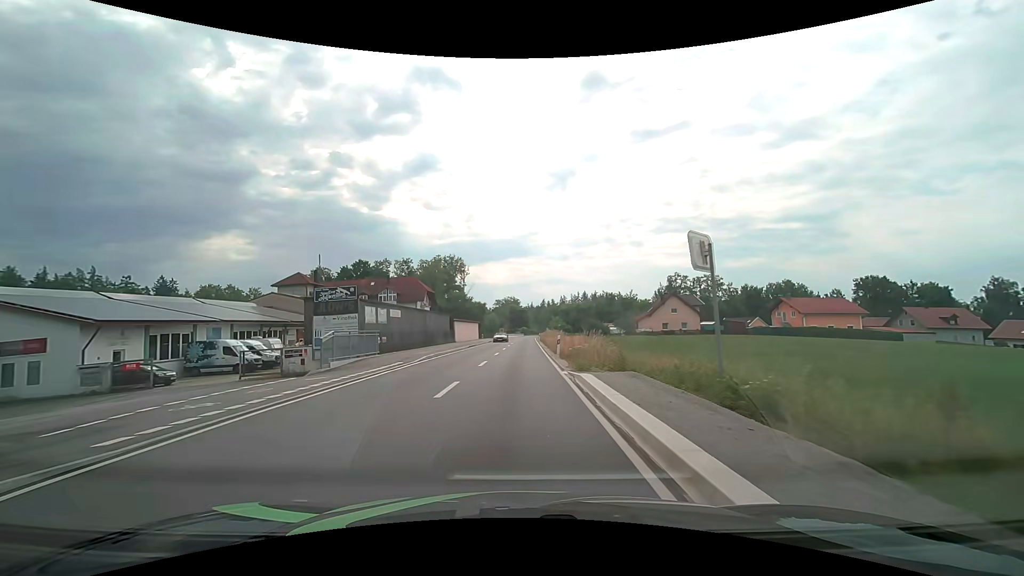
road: tertiary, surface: asphalt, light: Day
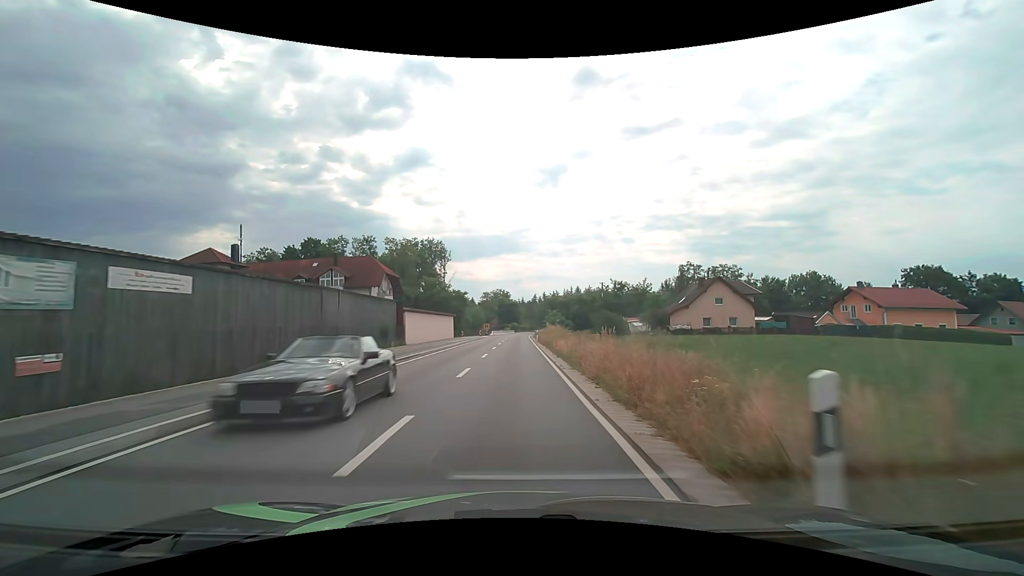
(+0.3, +23.4) m; +1°
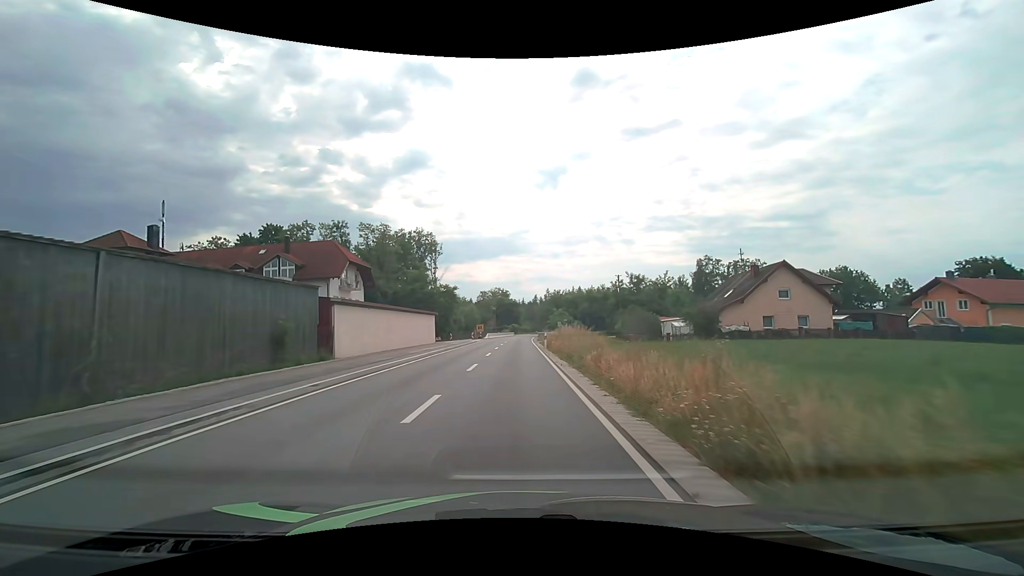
(0.0, +15.5) m; 0°
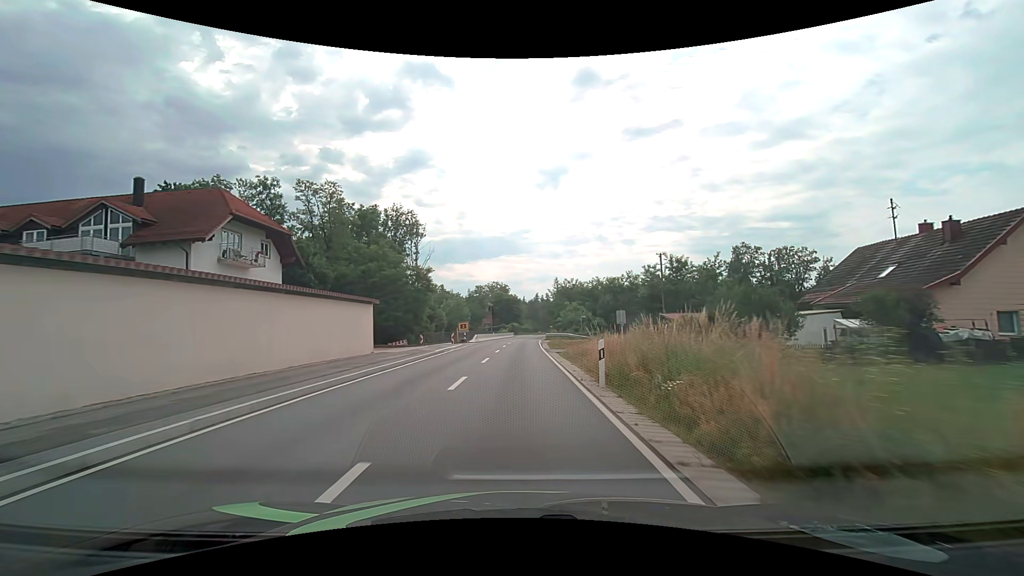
(0.0, +23.3) m; 0°
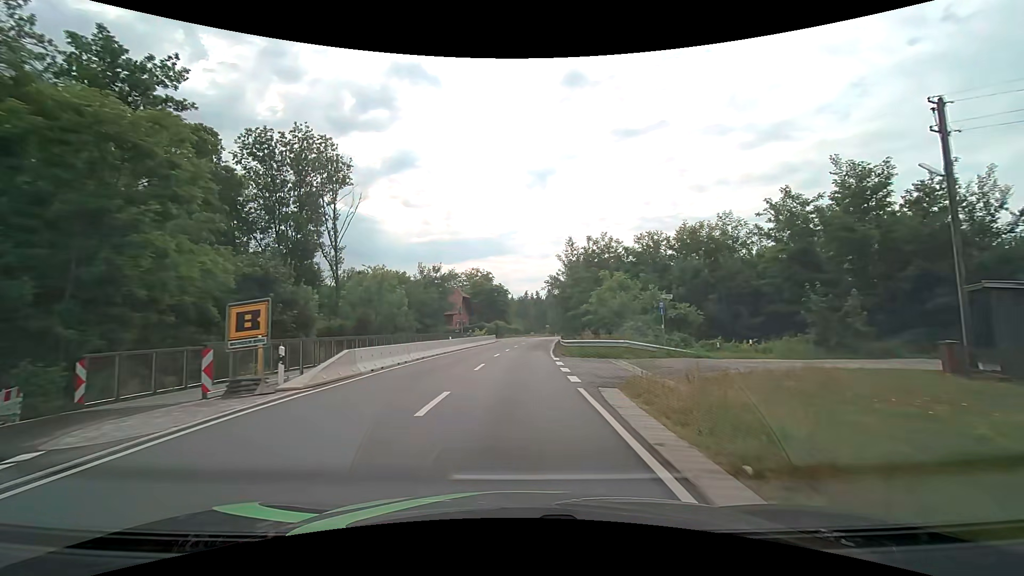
(+0.5, +39.3) m; +1°
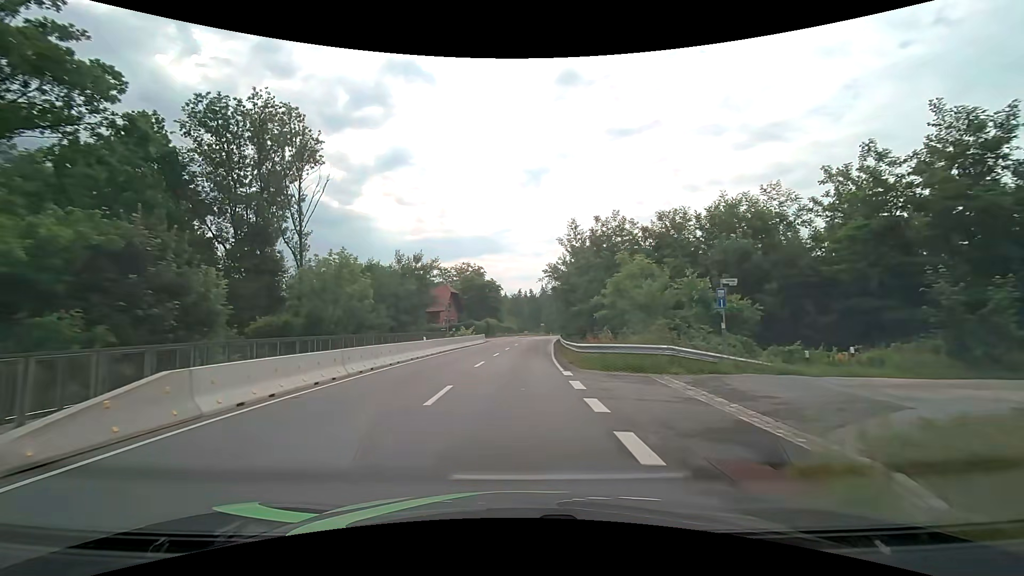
(0.0, +7.9) m; +1°
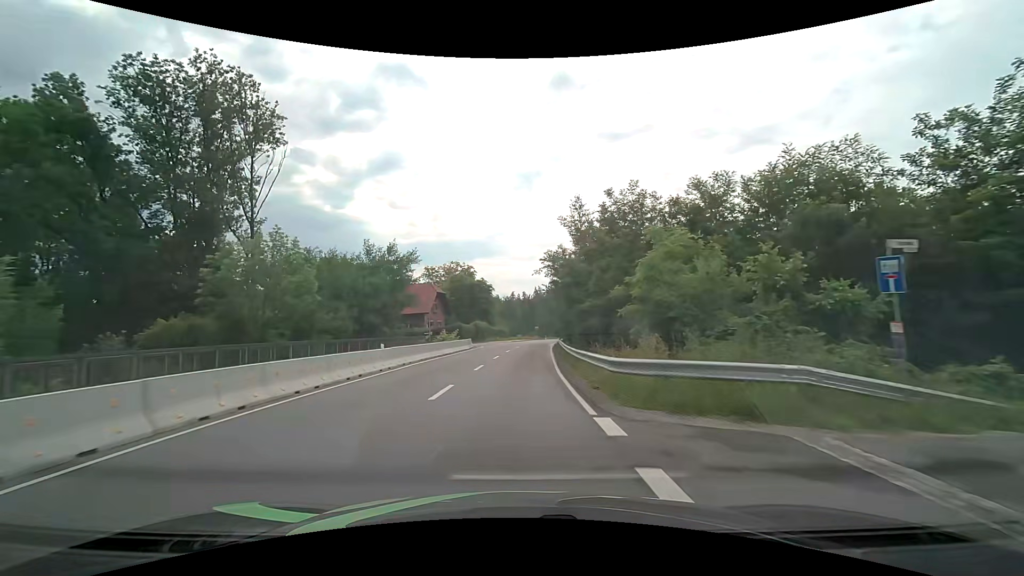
(0.0, +7.9) m; +1°
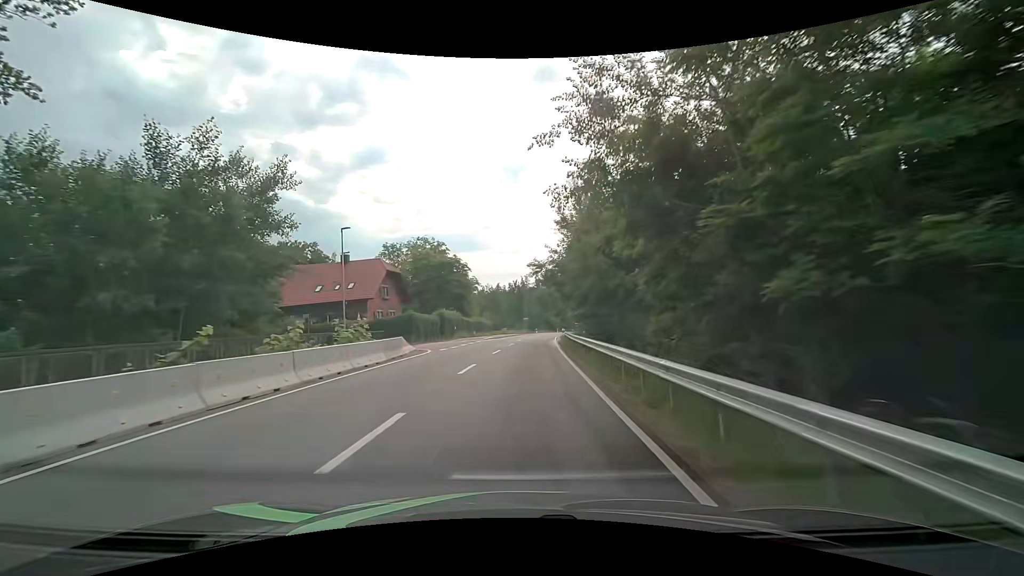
(+0.3, +23.3) m; +1°
(0, +10) (0, +20) (+1, +30) (+1, +40) (+2, +50) (+3, +60) (+4, +70) (+5, +80) (+6, +90) (+8, +100) m
